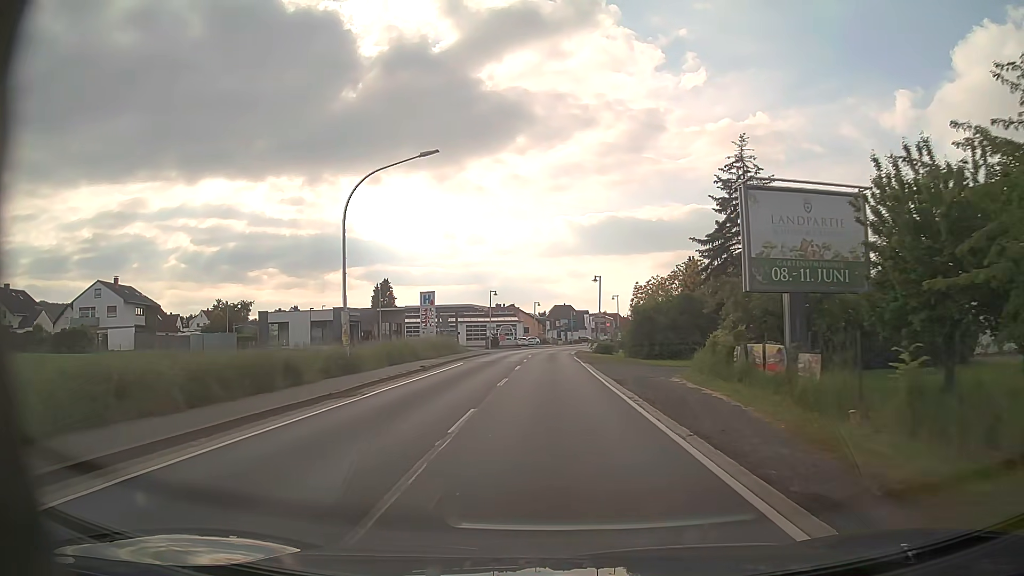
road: primary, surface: asphalt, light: Day
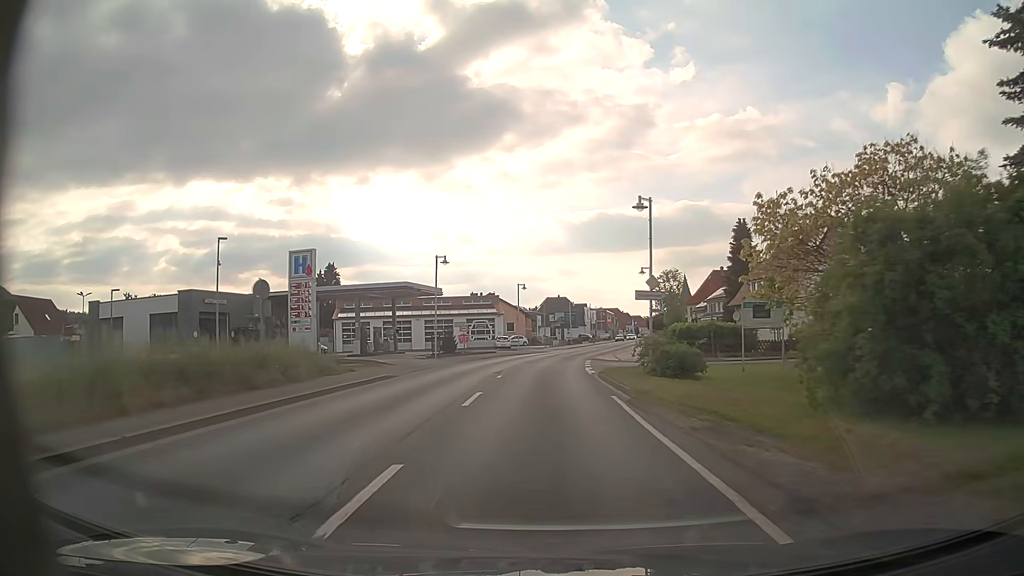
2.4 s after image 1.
(+0.3, +32.2) m; +1°
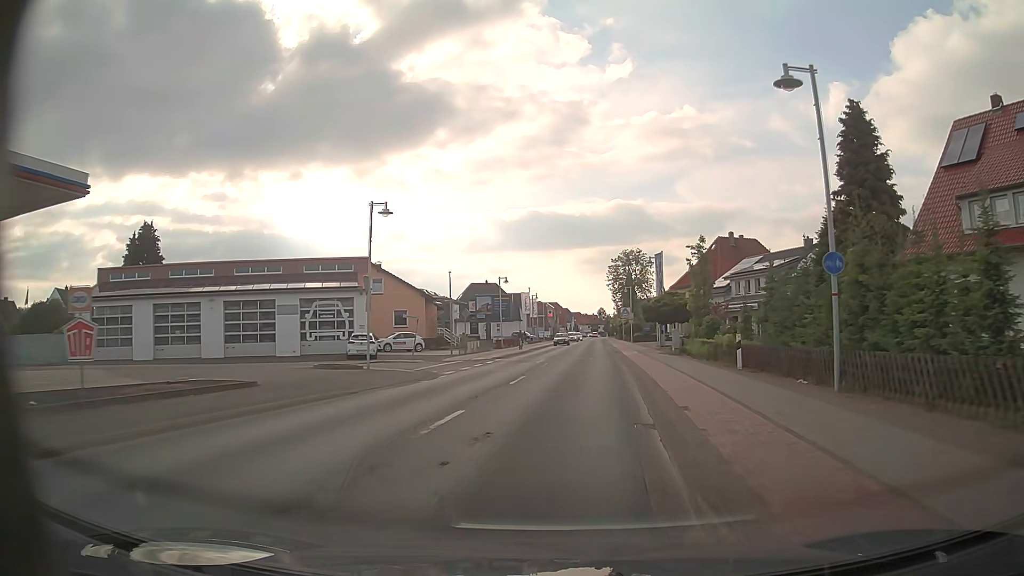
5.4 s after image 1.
(+1.3, +40.3) m; +6°
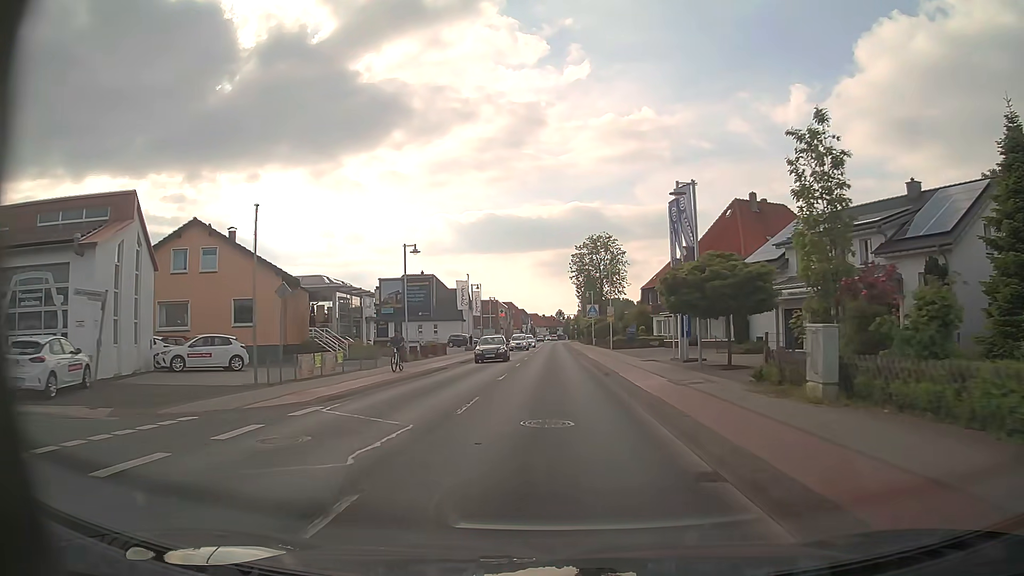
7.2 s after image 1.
(+1.2, +24.2) m; +4°
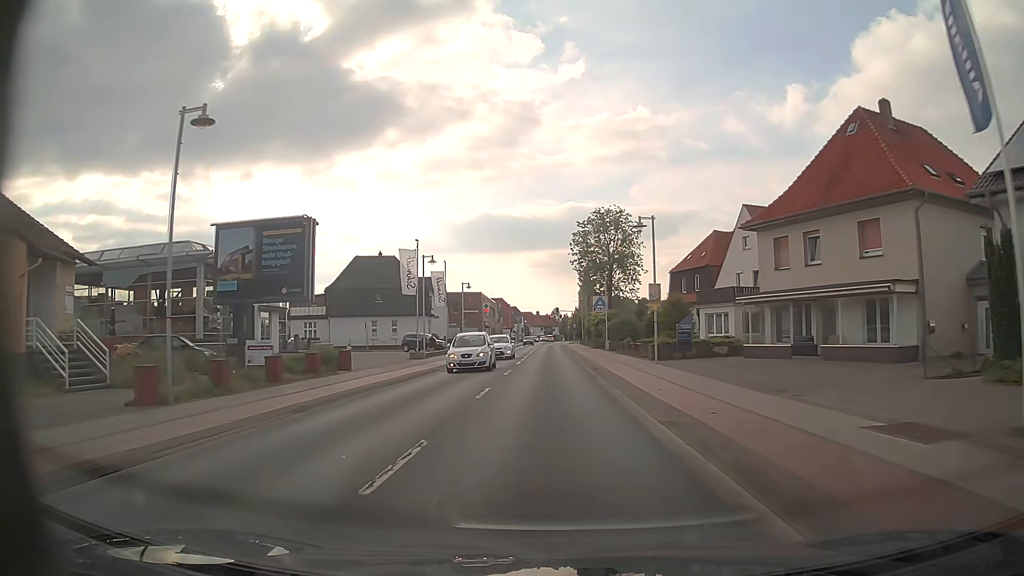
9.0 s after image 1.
(+0.1, +24.2) m; +1°
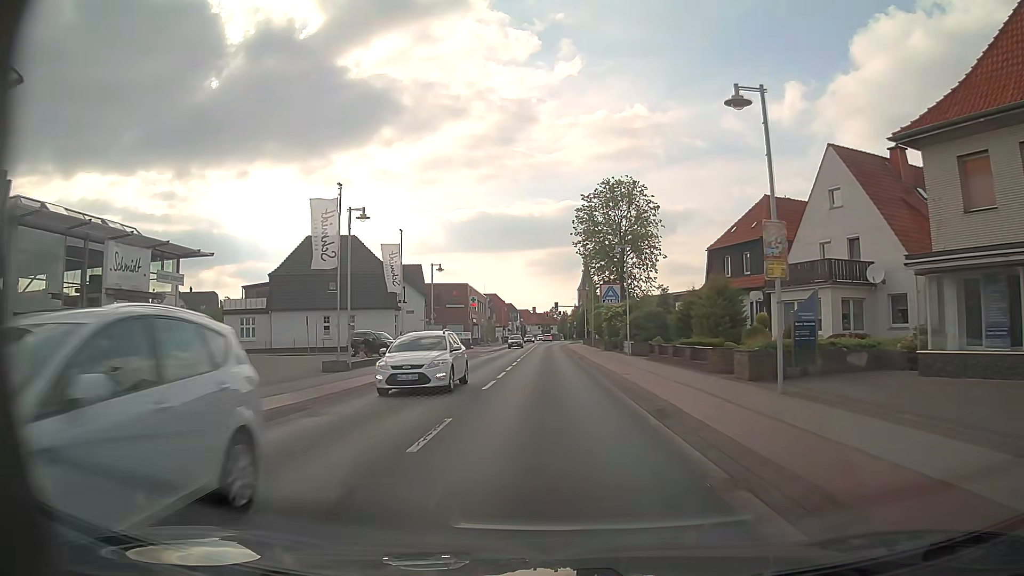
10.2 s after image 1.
(0.0, +16.2) m; 0°
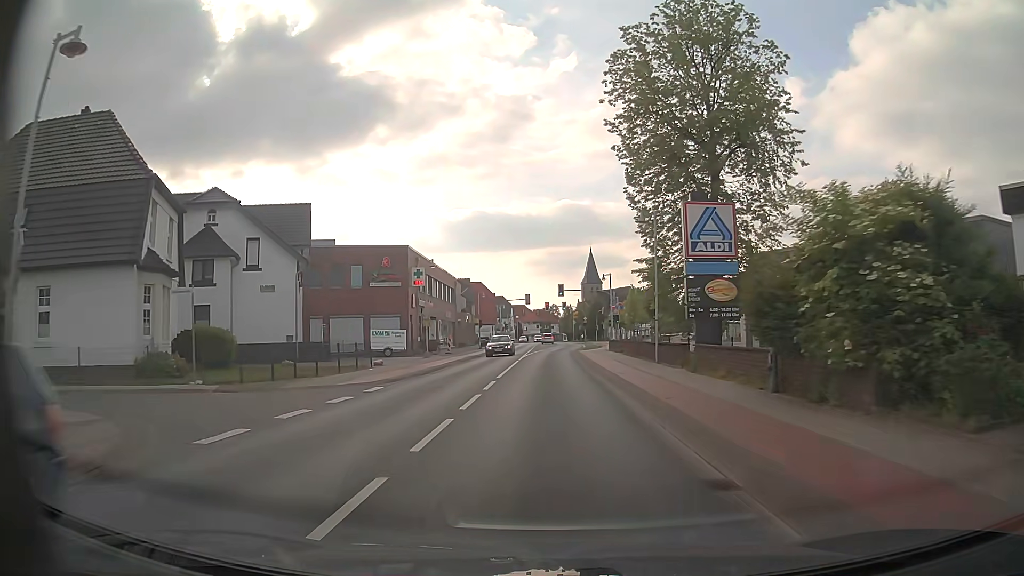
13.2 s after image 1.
(-0.1, +40.5) m; 0°
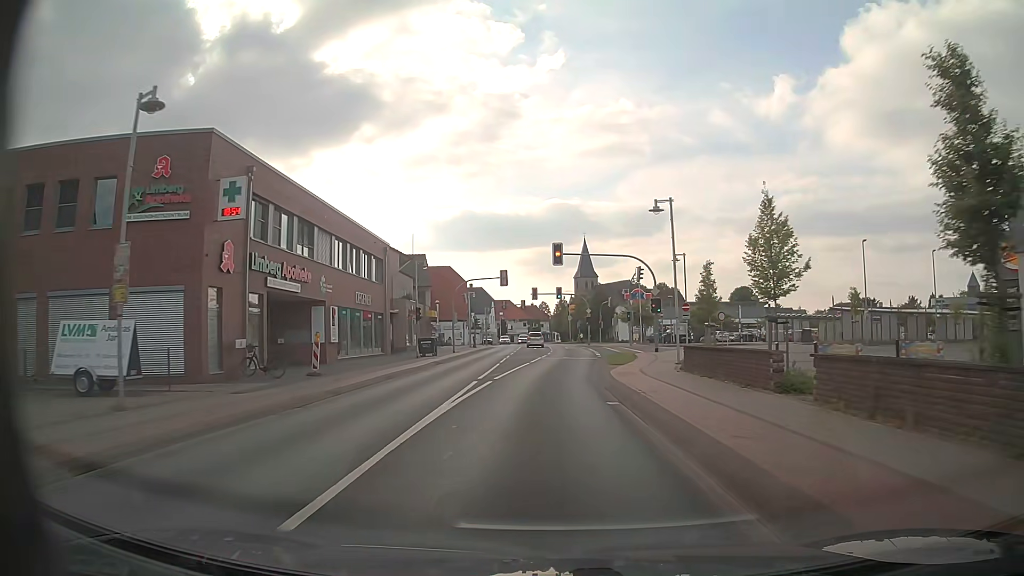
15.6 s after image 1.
(+0.1, +32.5) m; +1°
(0, +10) (0, +20) (+1, +30) (+1, +40) (+2, +50) (+2, +60) (+2, +70) (+1, +80) (+1, +90) (0, +100) m
